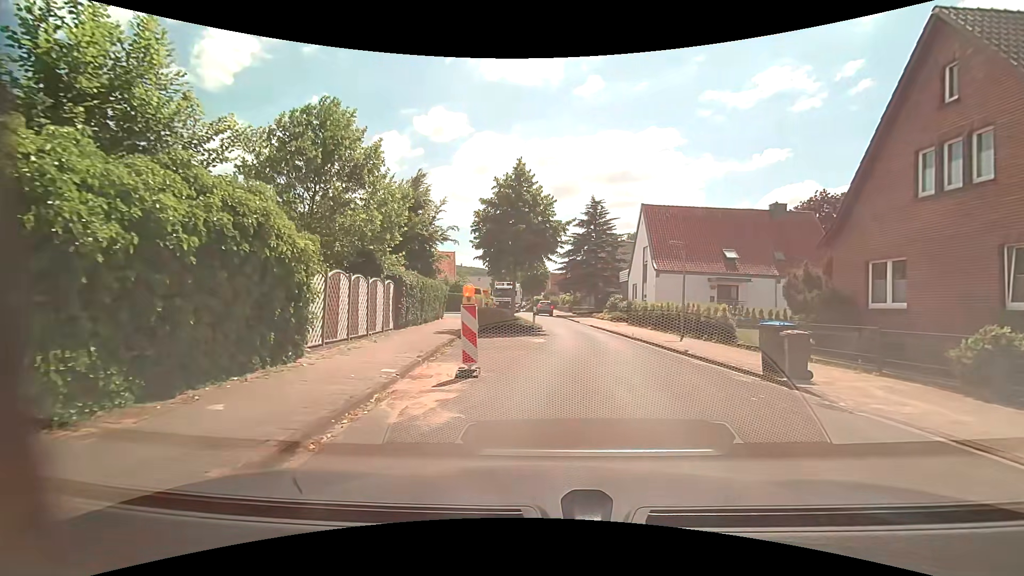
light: Day
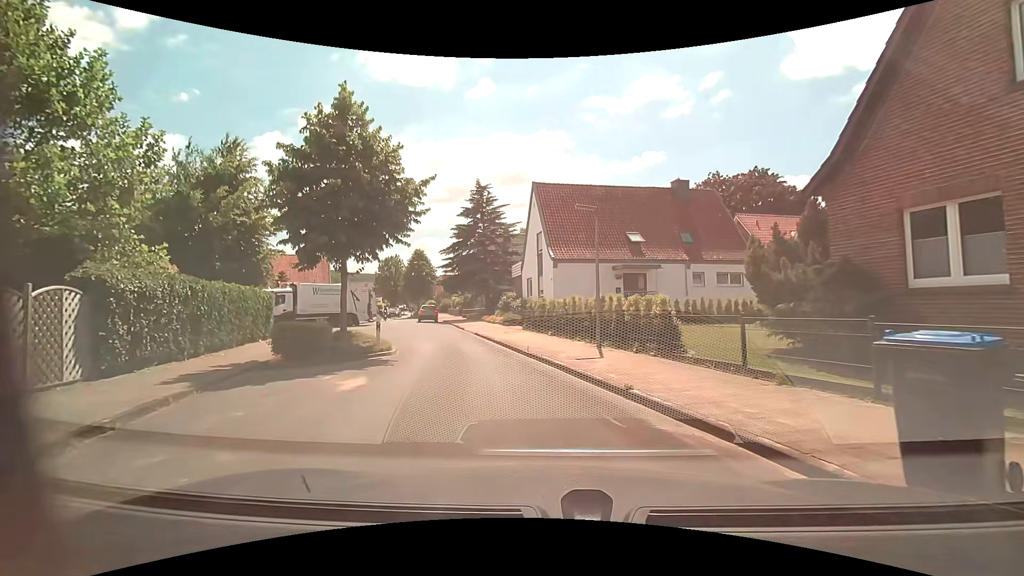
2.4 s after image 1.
(+1.0, +8.0) m; +12°
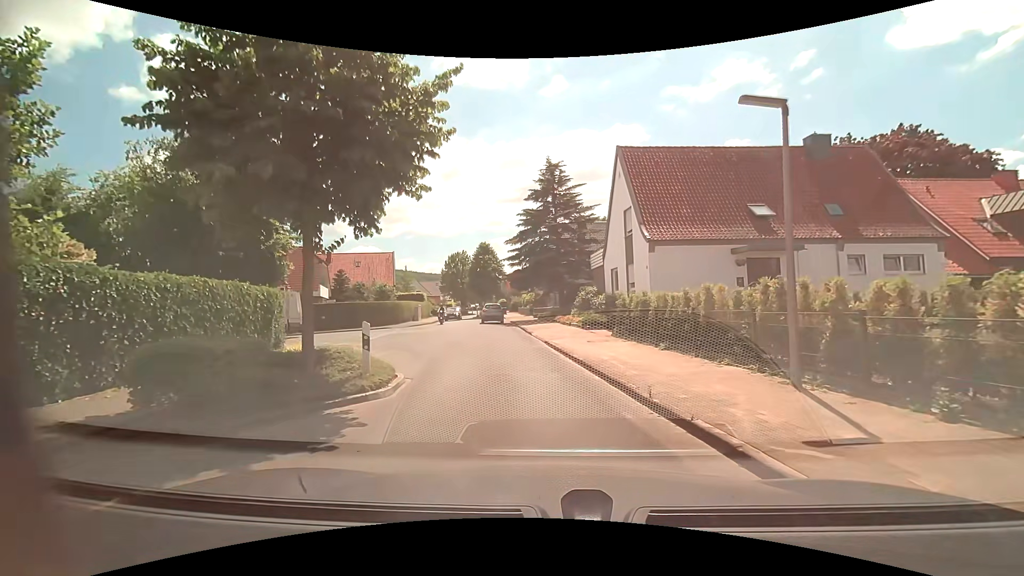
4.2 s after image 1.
(-0.6, +7.0) m; -9°
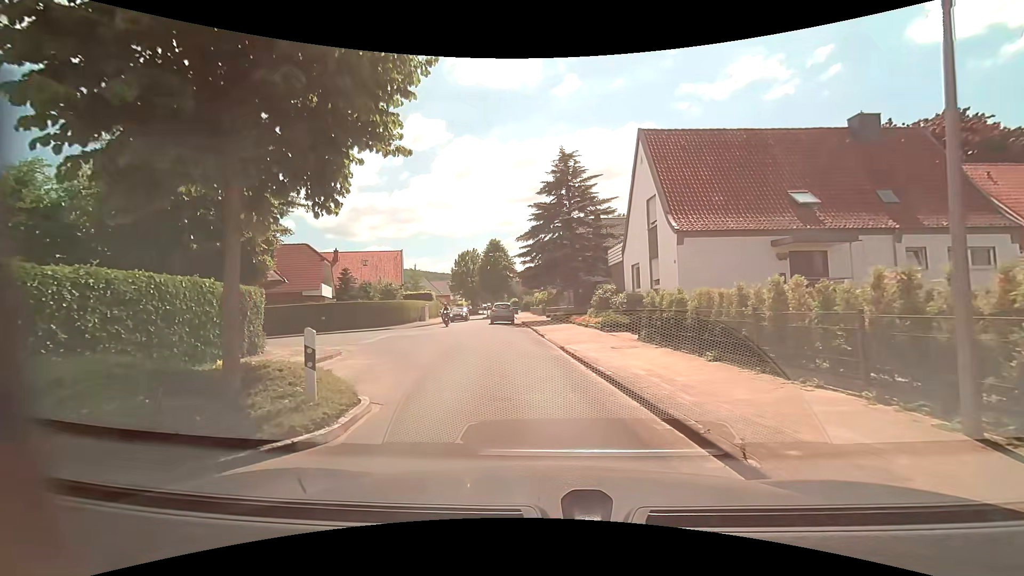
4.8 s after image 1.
(-0.1, +2.5) m; -2°
